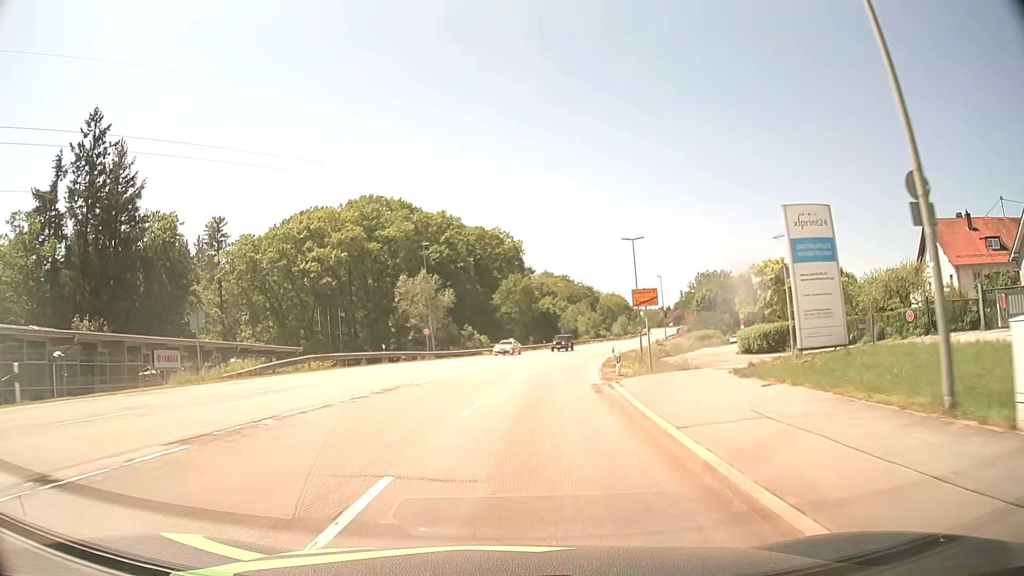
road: secondary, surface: asphalt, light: Day
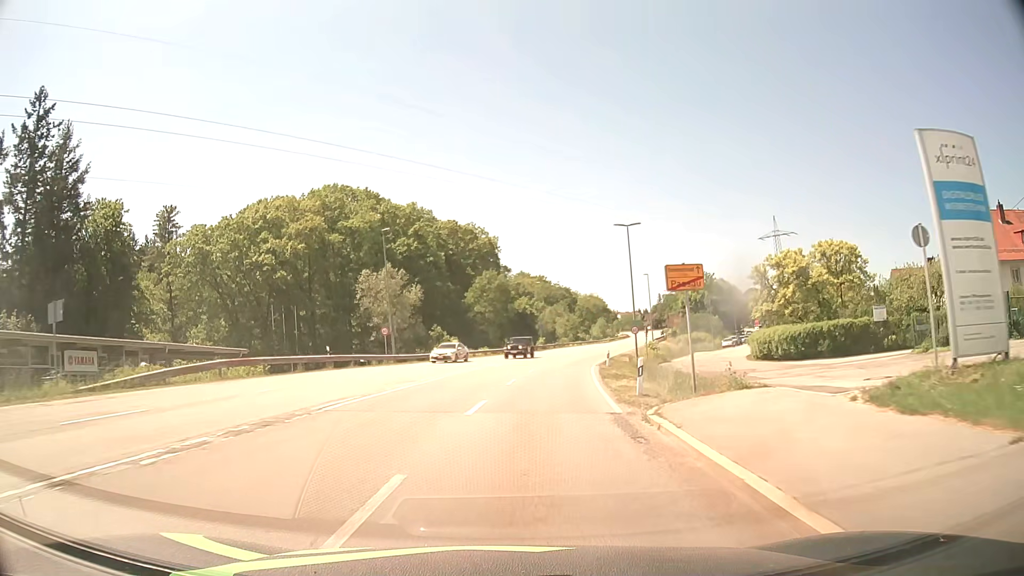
(+0.2, +8.4) m; +2°
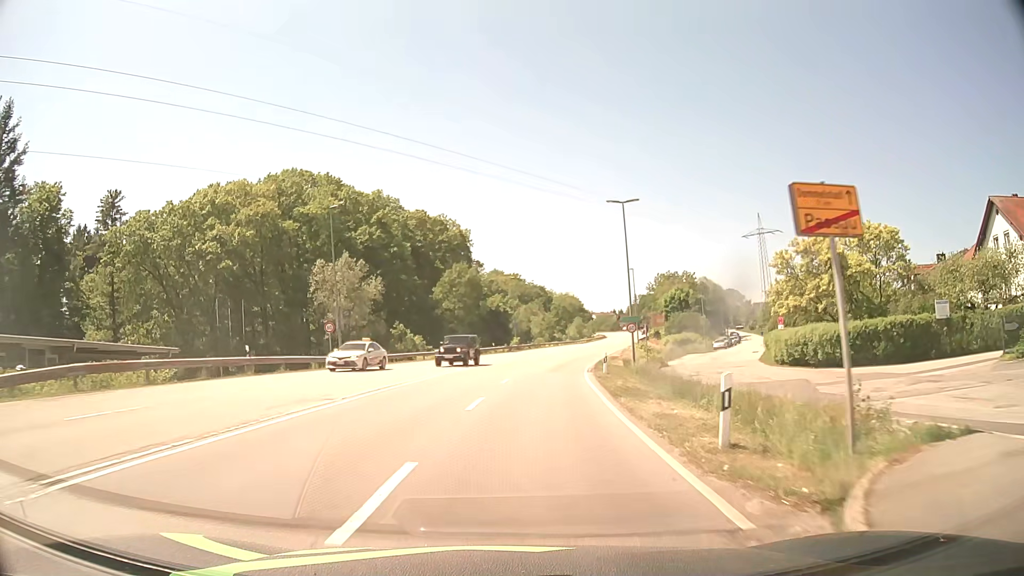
(+0.2, +8.4) m; +2°
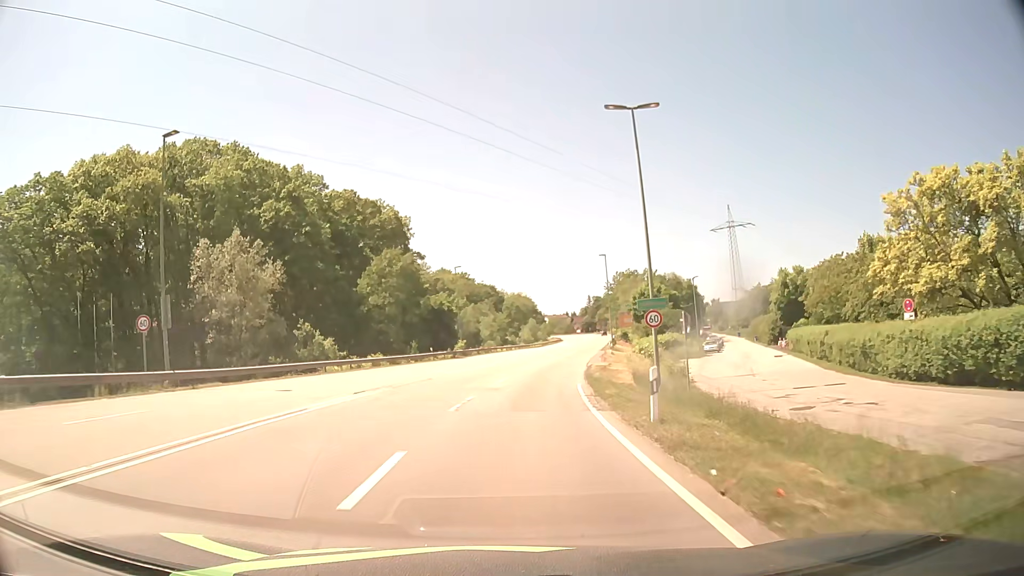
(+0.7, +17.2) m; +4°
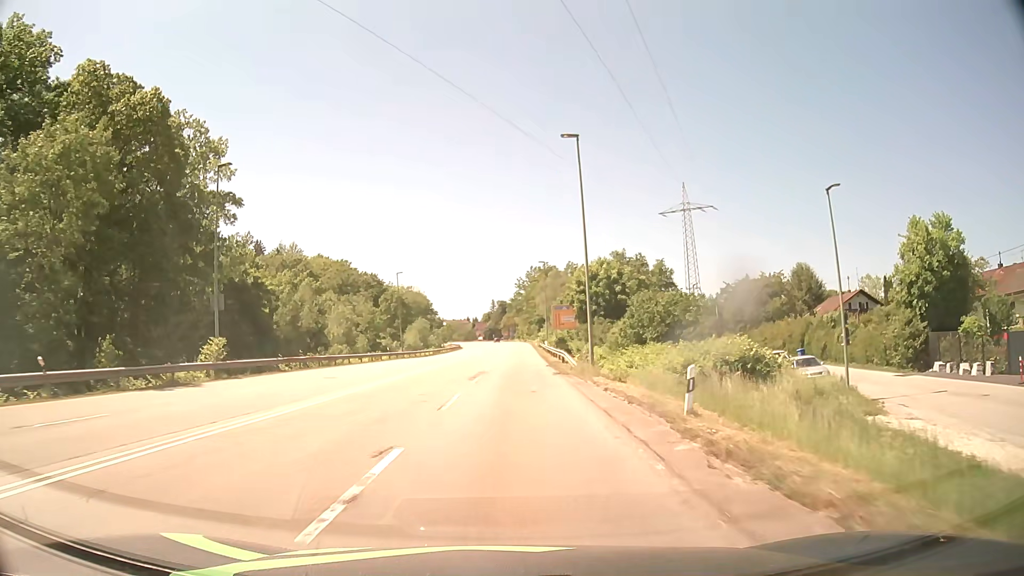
(+3.5, +44.8) m; +8°
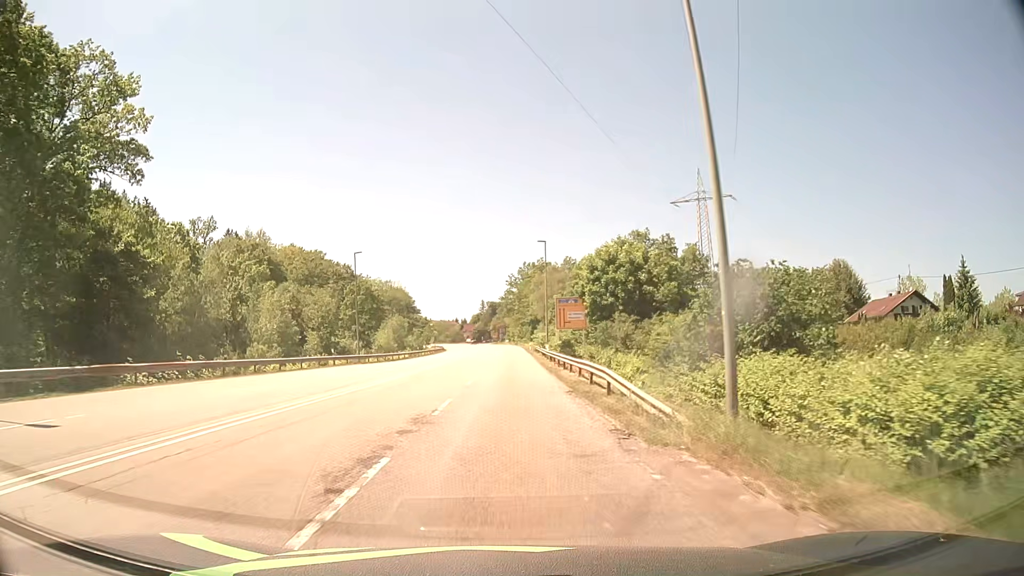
(+0.2, +18.4) m; +1°
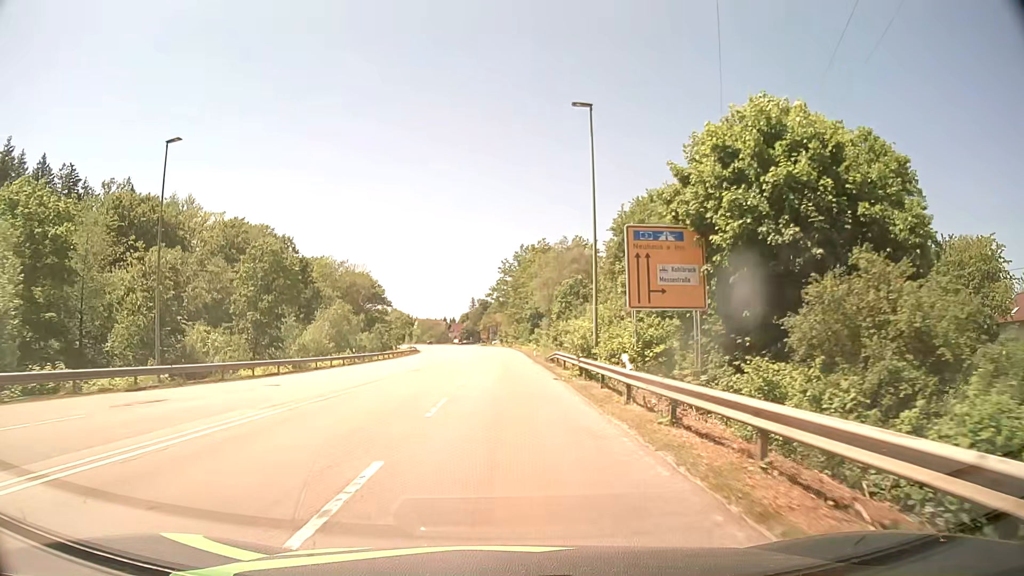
(+0.2, +35.8) m; +1°
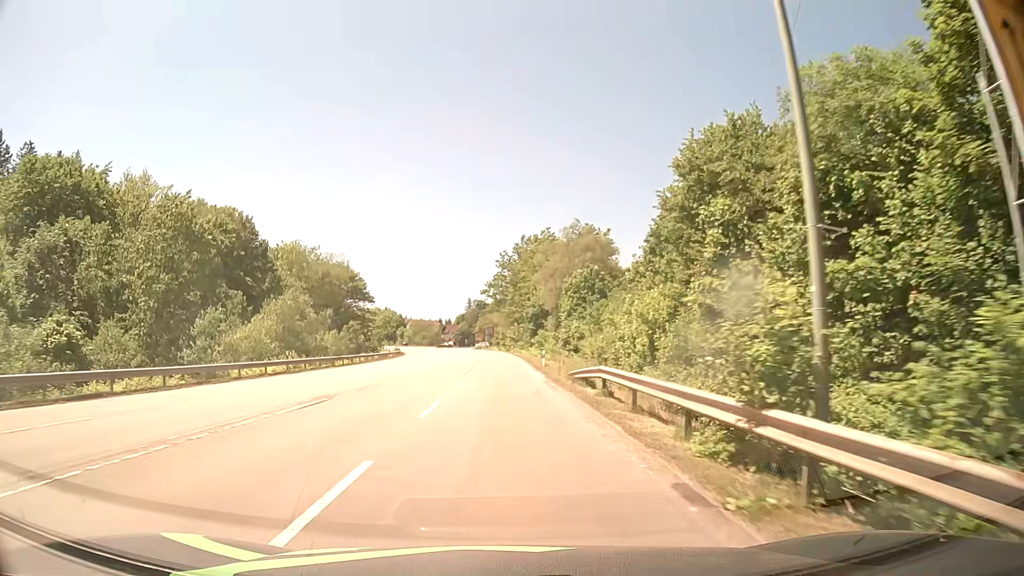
(+0.1, +17.6) m; 0°
(0, +10) (0, +20) (0, +30) (0, +40) (0, +50) (0, +60) (-1, +70) (-1, +80) (-2, +90) (-2, +100) m
